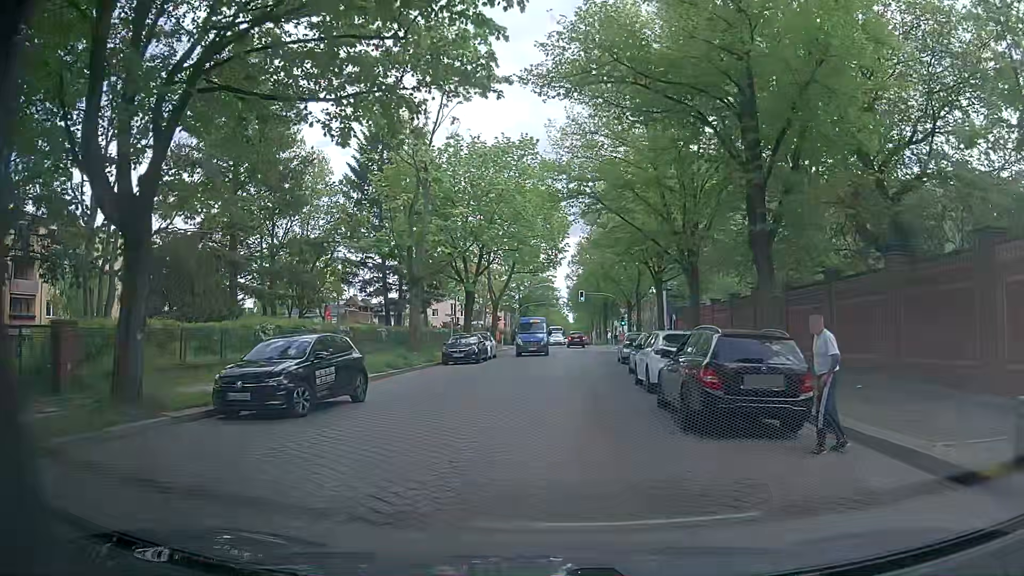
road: residential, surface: sett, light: Day
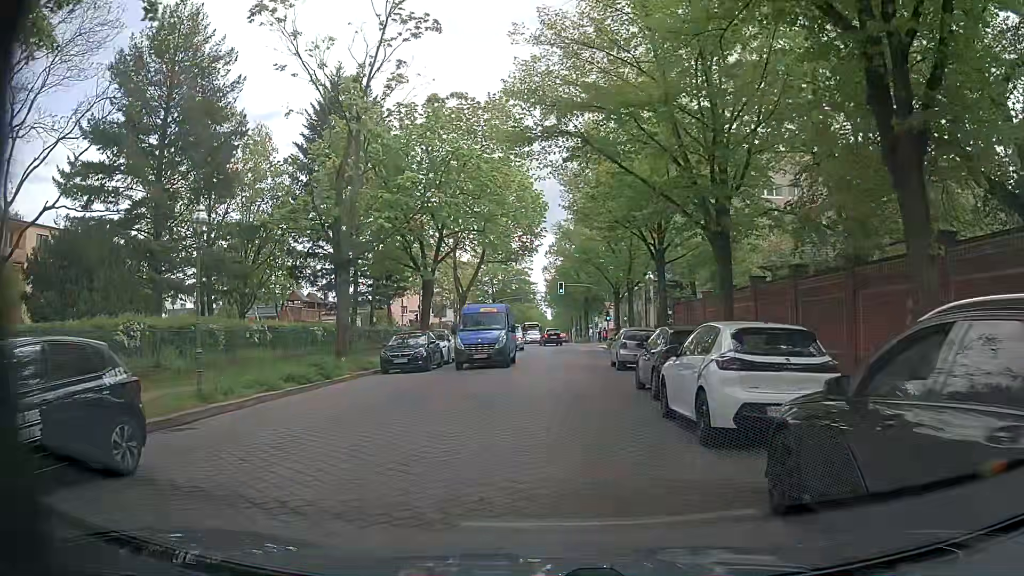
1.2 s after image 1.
(+0.4, +7.7) m; +3°
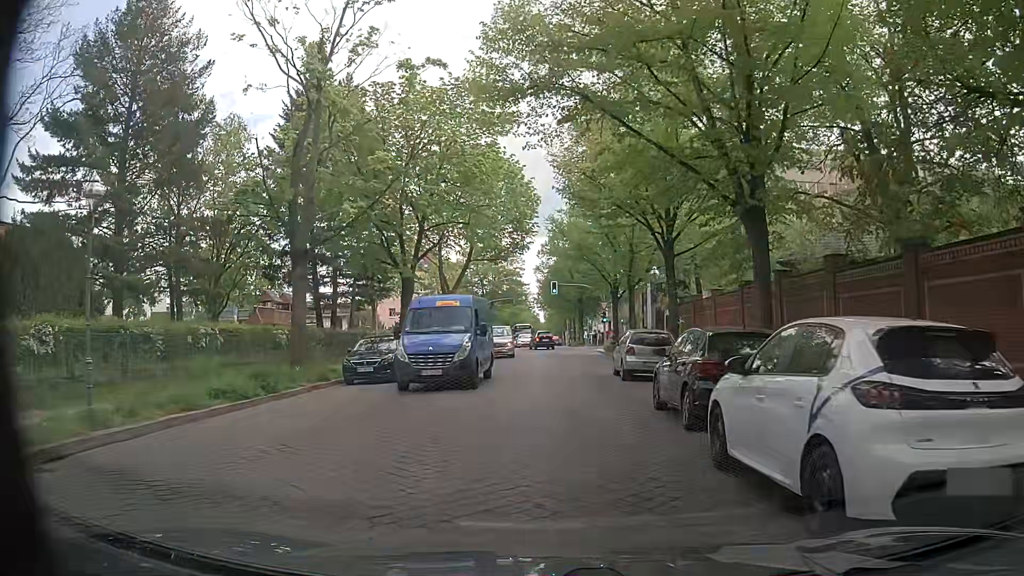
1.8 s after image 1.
(+0.1, +3.8) m; +1°
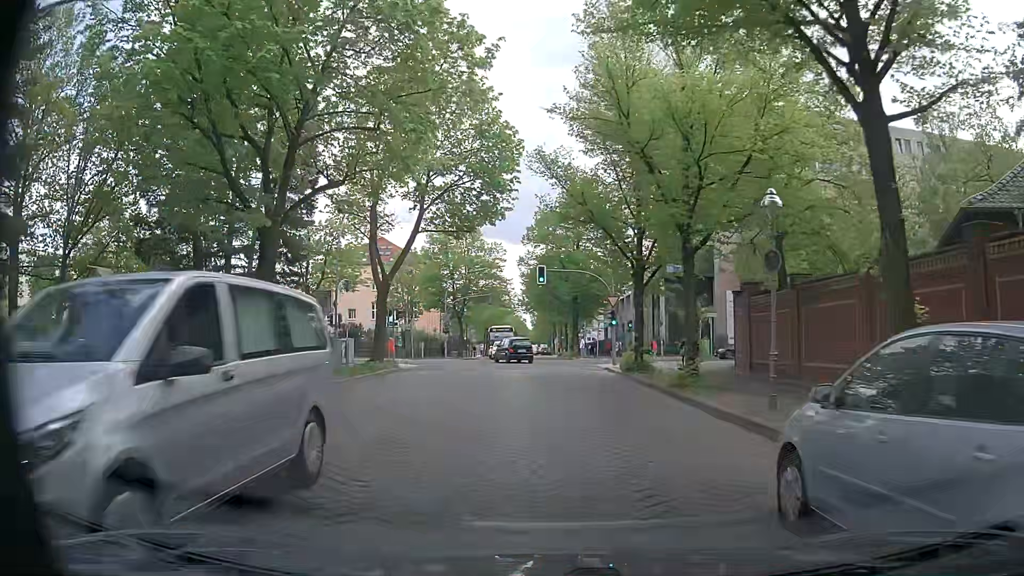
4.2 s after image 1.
(+0.3, +17.3) m; 0°
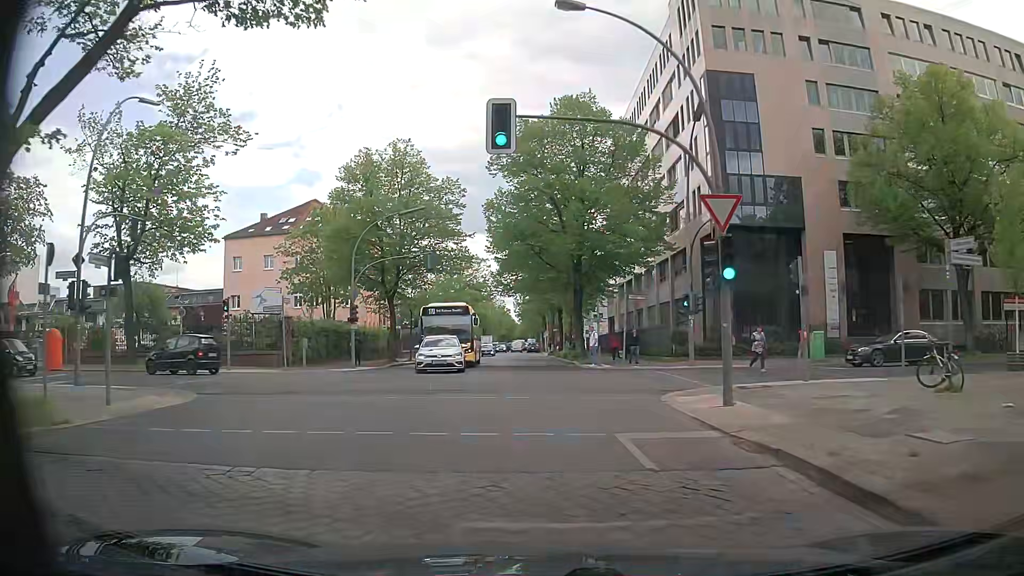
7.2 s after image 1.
(+0.6, +25.9) m; +1°
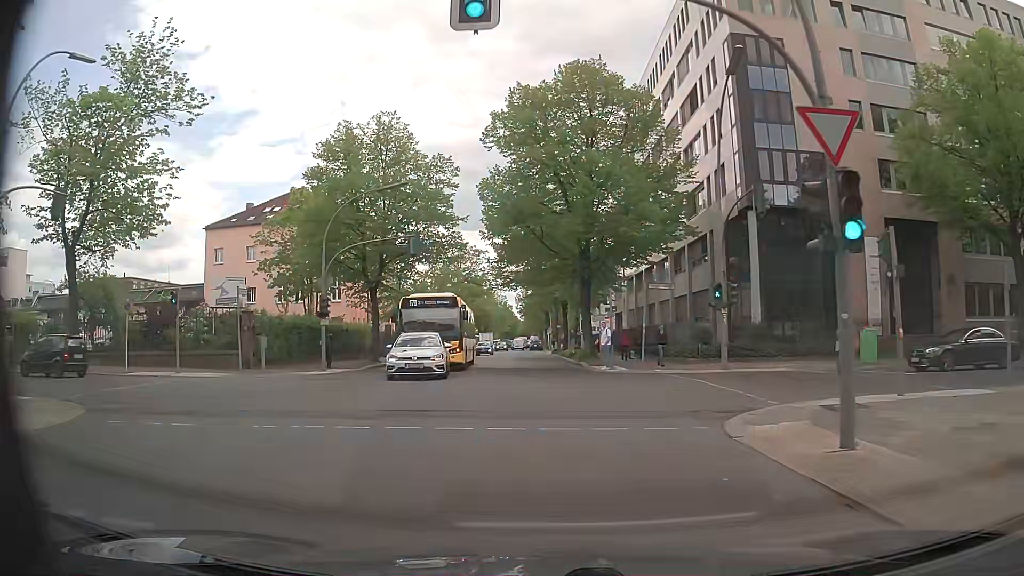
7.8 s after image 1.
(+0.1, +5.0) m; +1°
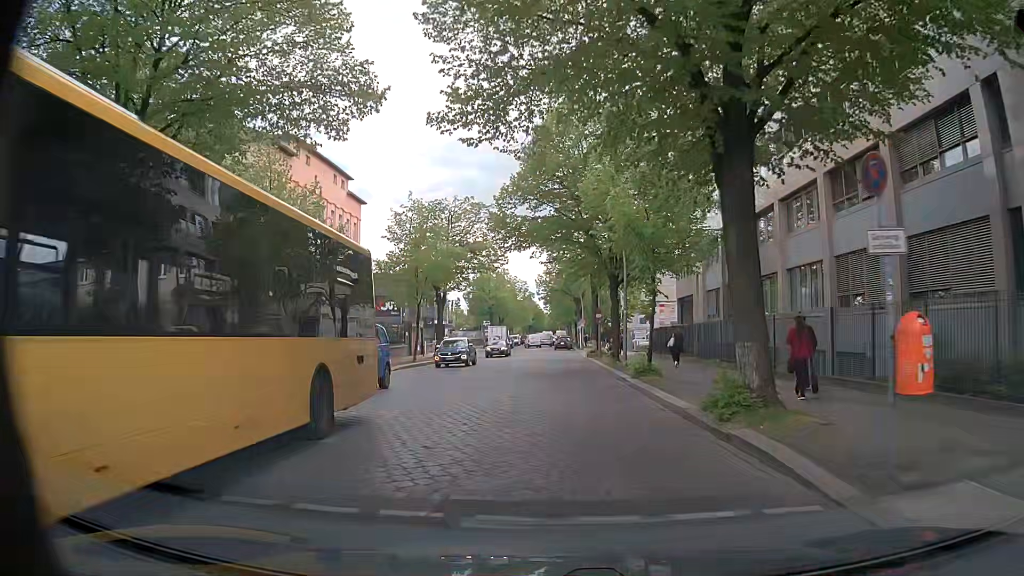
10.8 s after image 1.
(-0.6, +25.2) m; -3°
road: unclassified
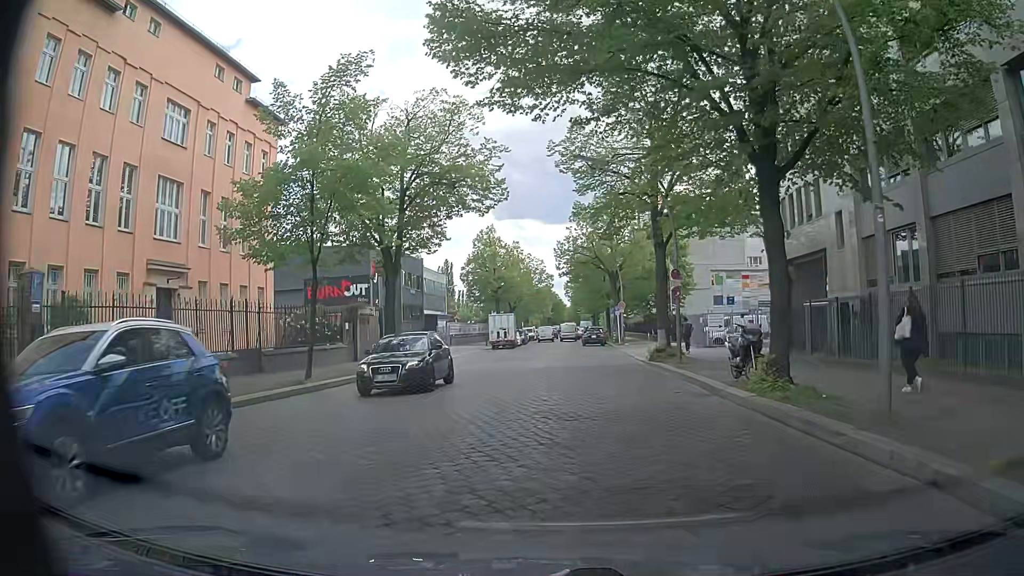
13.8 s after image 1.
(-0.5, +21.7) m; +1°
